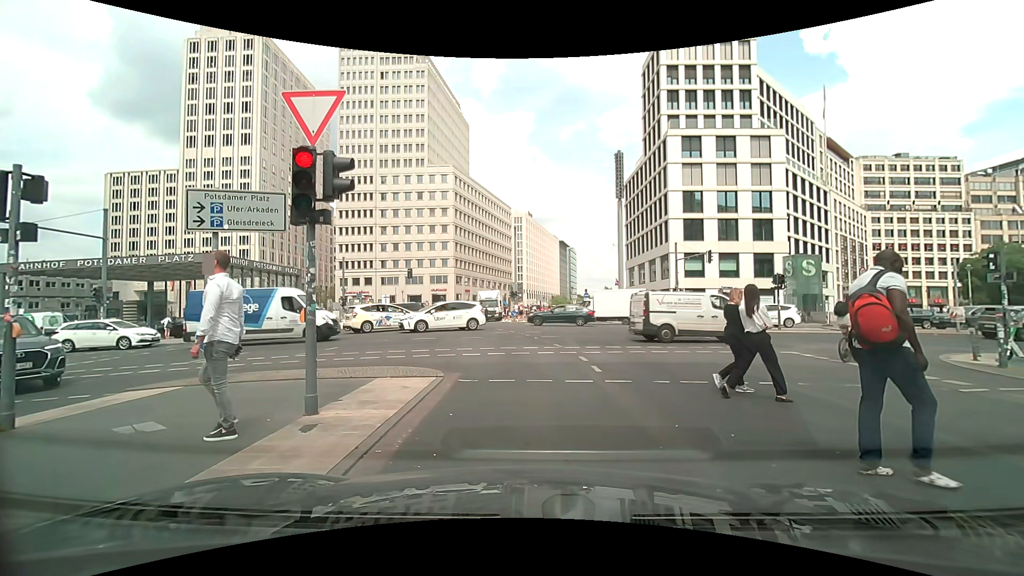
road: secondary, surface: asphalt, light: Day
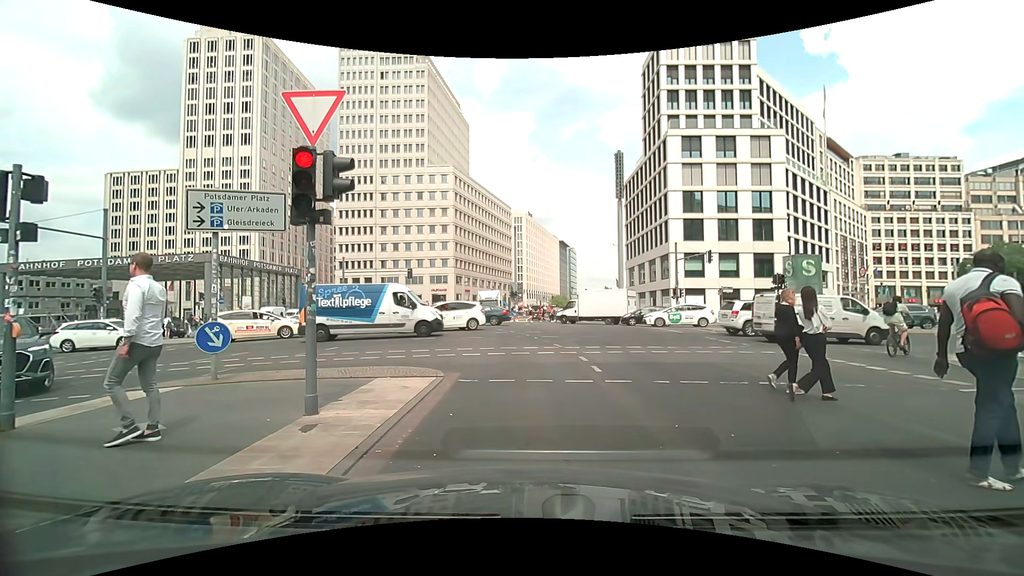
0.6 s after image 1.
(0.0, 0.0) m; 0°
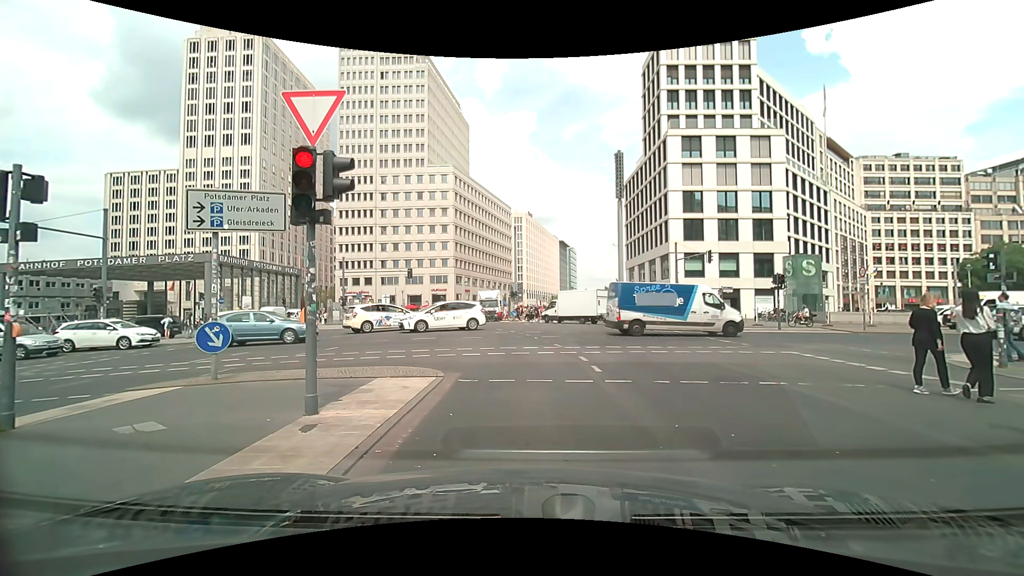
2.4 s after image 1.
(0.0, 0.0) m; 0°
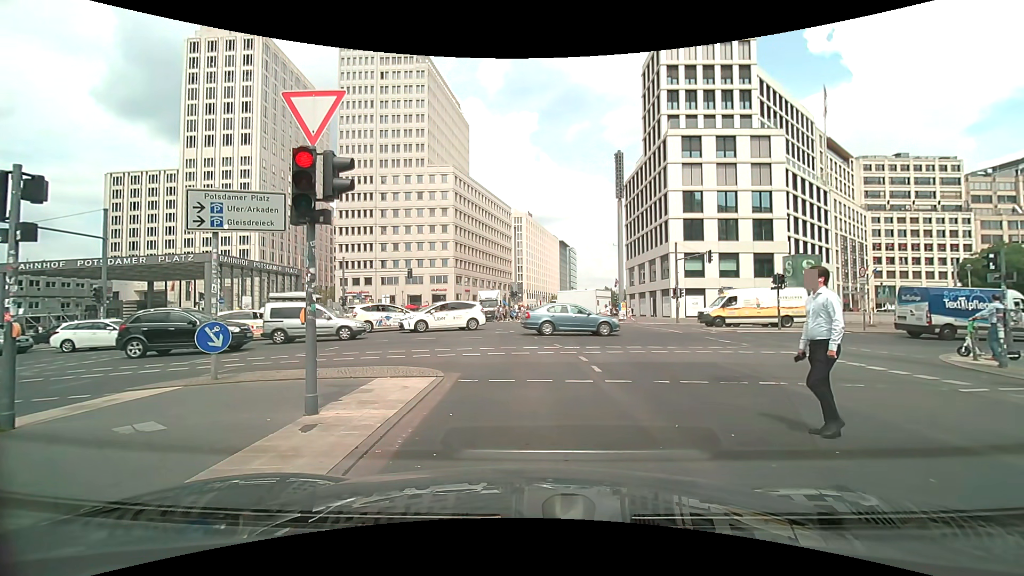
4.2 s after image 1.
(0.0, 0.0) m; 0°
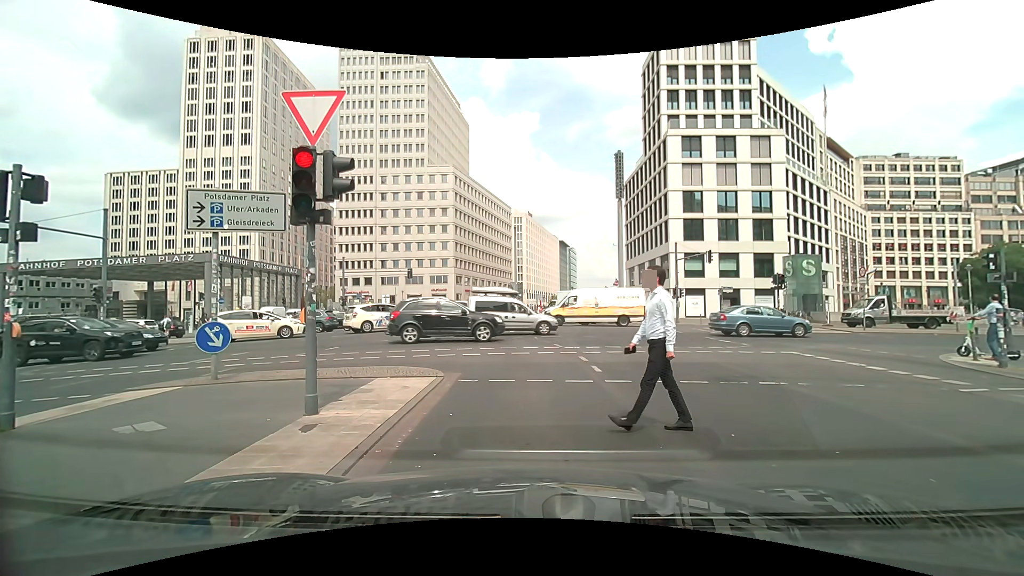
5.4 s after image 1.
(0.0, 0.0) m; 0°
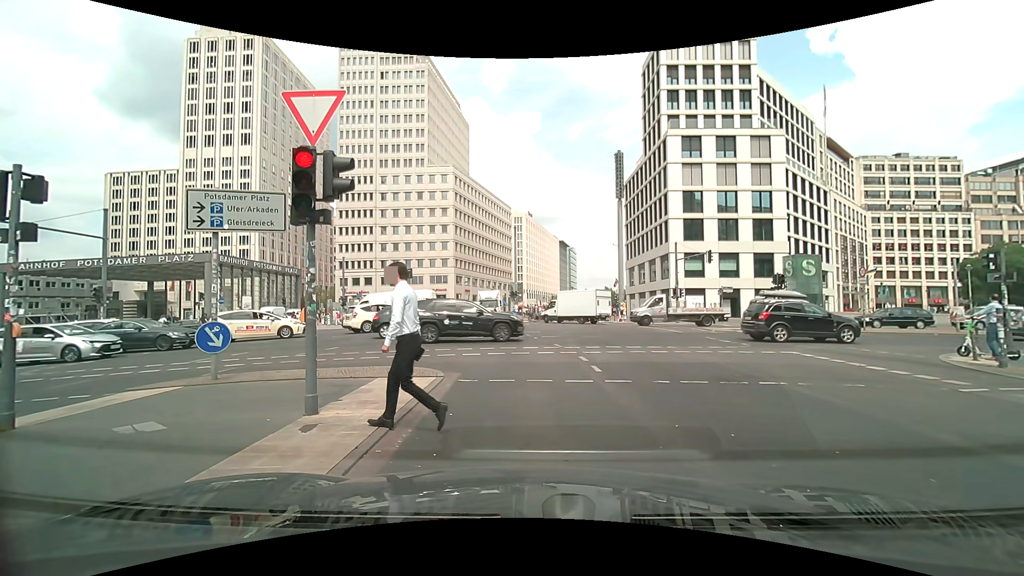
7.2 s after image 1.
(0.0, 0.0) m; 0°
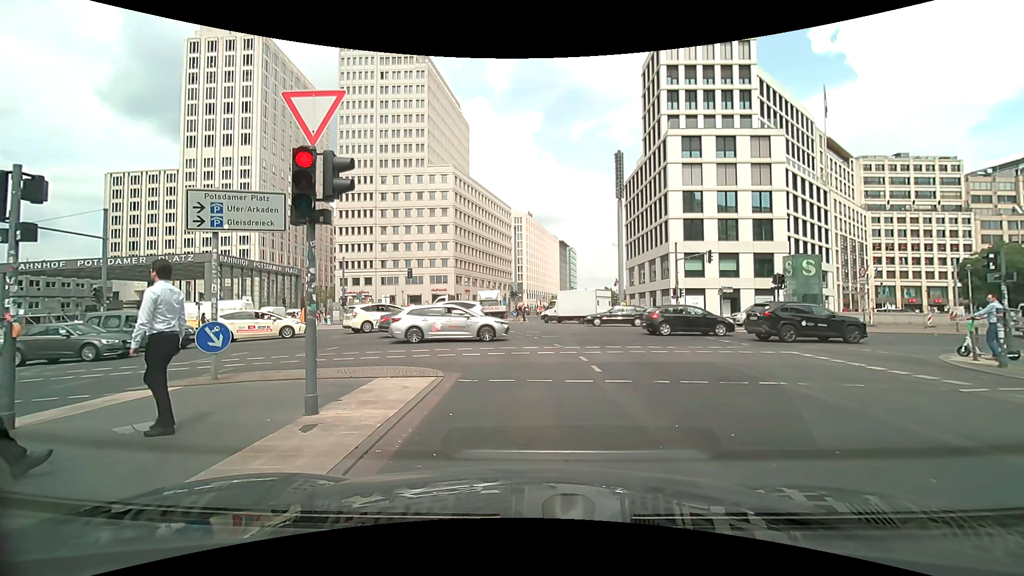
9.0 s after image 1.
(0.0, 0.0) m; 0°
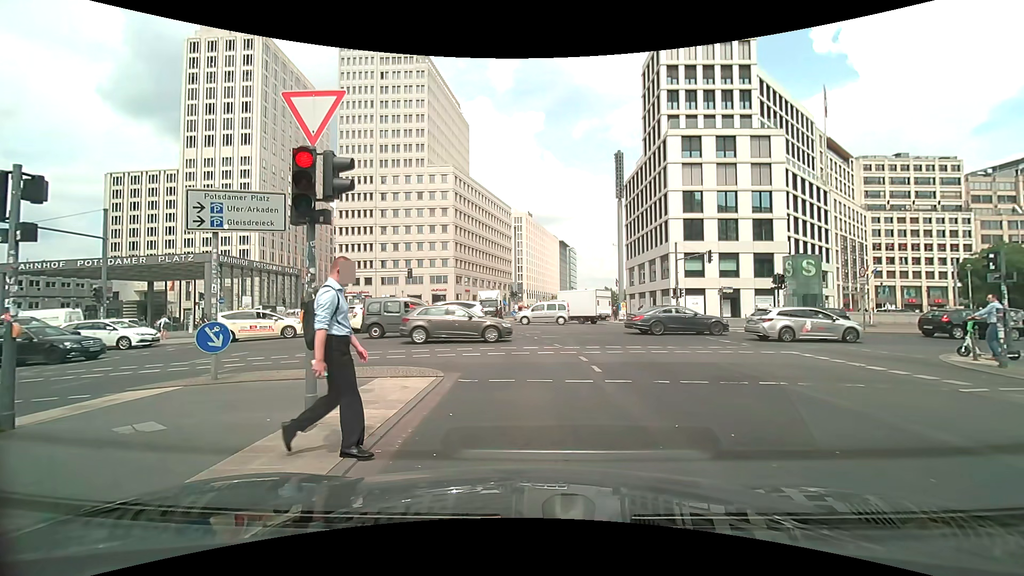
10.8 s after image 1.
(0.0, 0.0) m; 0°
